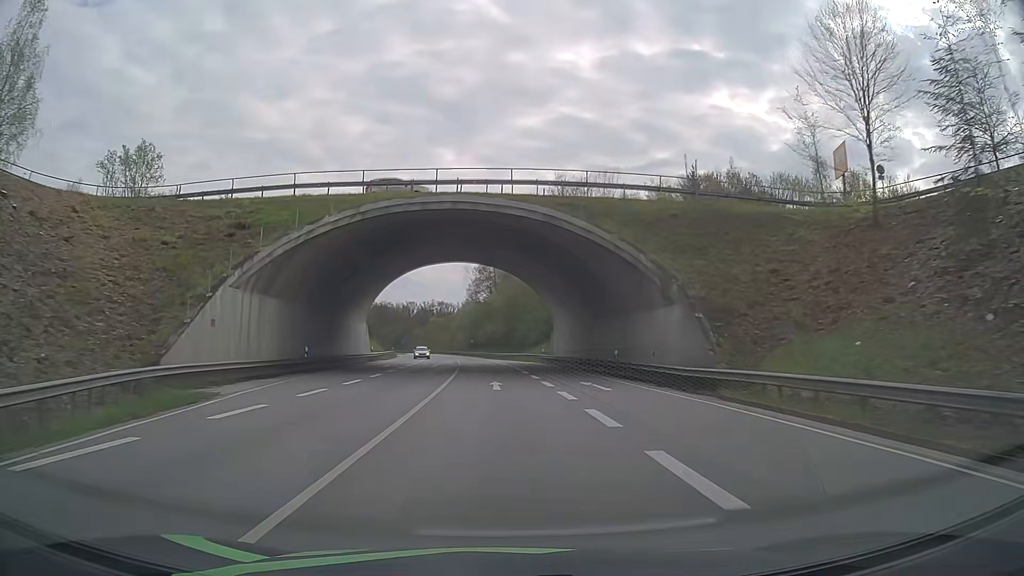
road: primary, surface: asphalt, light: Day
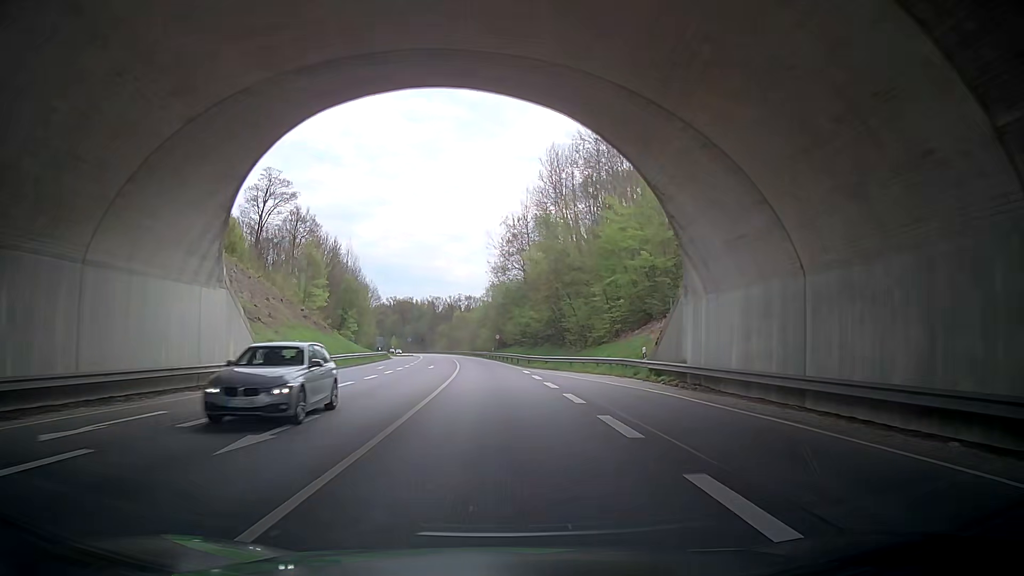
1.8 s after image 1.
(-1.0, +37.7) m; -3°
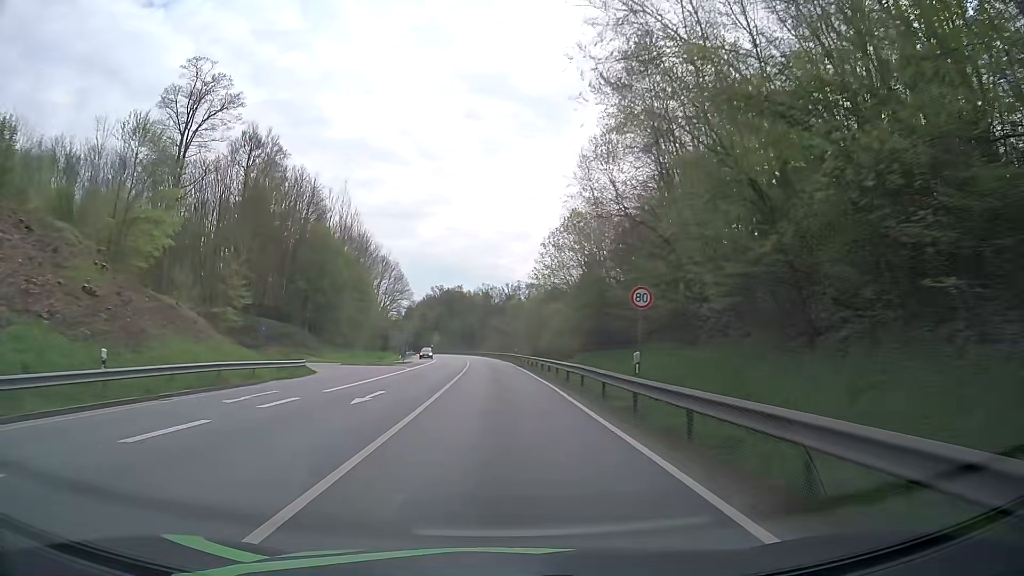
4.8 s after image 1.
(-2.4, +62.7) m; -5°
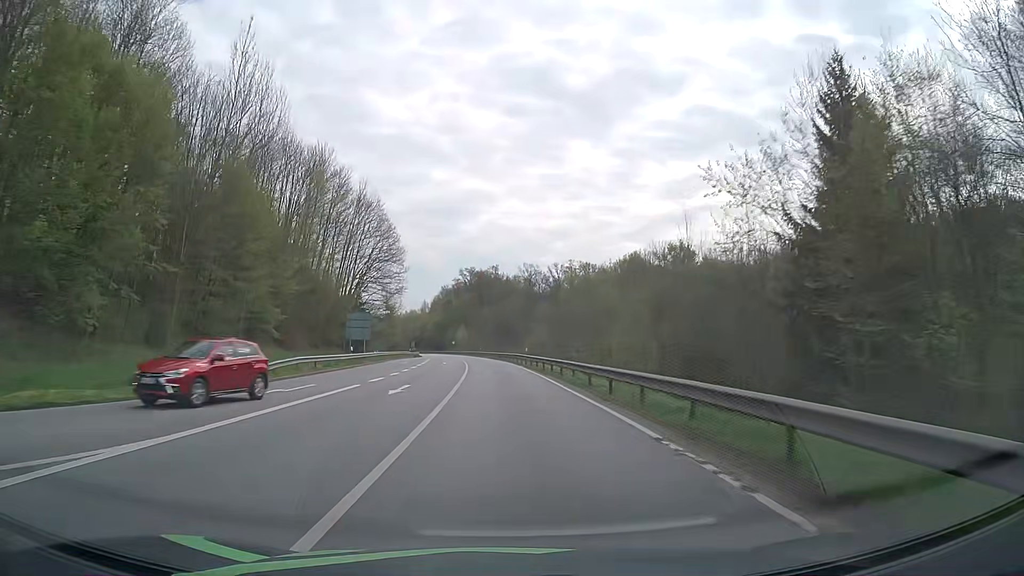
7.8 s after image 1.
(-2.4, +62.8) m; -4°
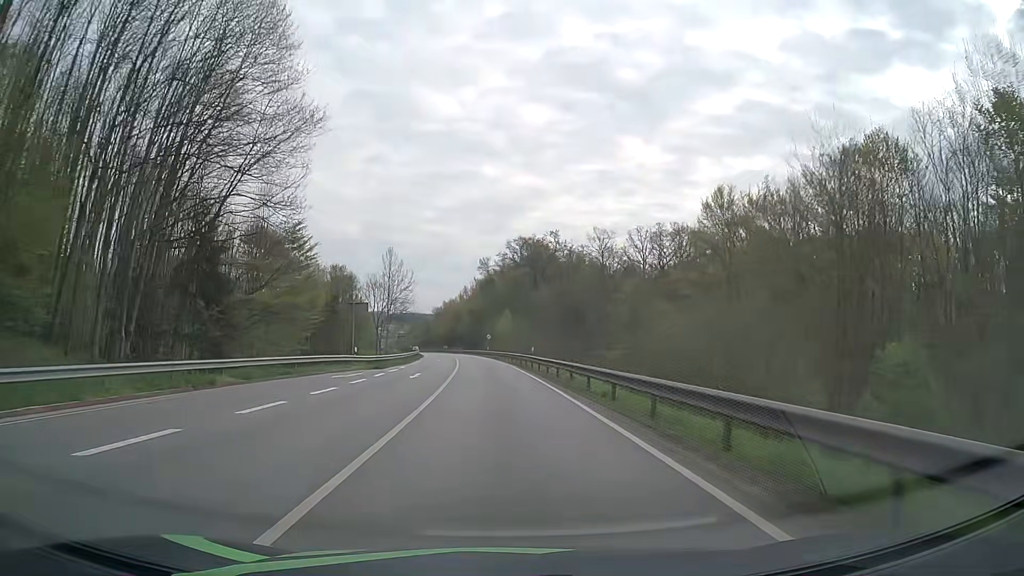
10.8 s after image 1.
(-2.1, +62.7) m; -4°
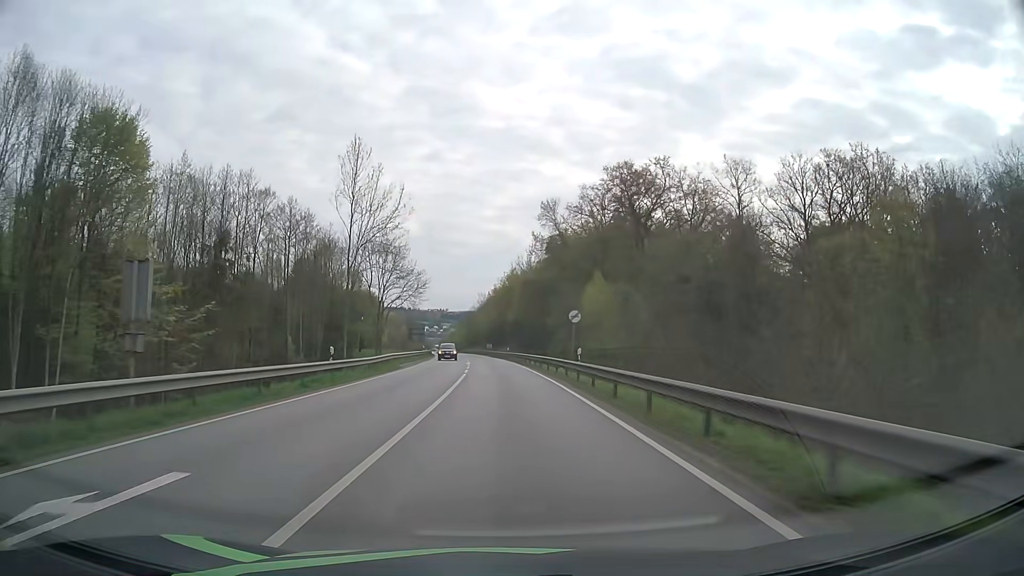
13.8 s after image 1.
(-2.9, +62.8) m; -5°
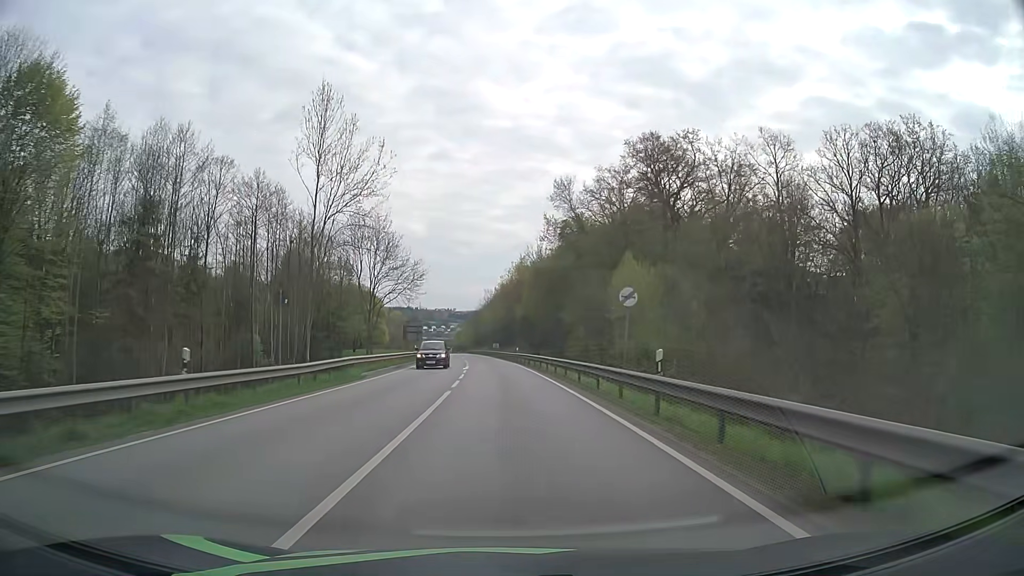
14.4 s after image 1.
(0.0, +12.5) m; 0°
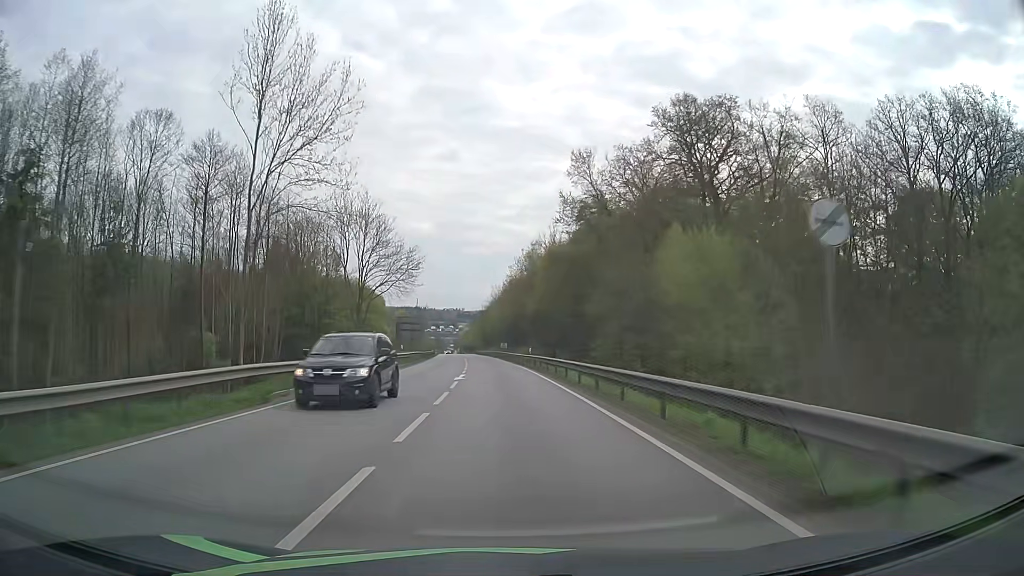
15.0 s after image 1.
(-0.1, +12.5) m; -1°
(0, +10) (0, +20) (0, +30) (-1, +40) (-1, +50) (-2, +60) (-2, +70) (-3, +80) (-4, +90) (-5, +100) m
